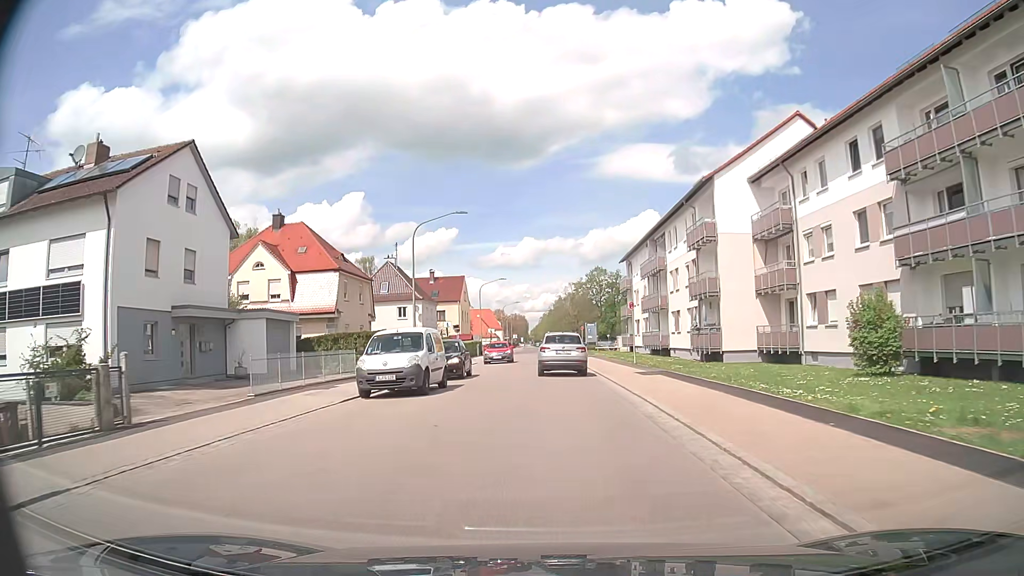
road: tertiary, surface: asphalt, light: Day
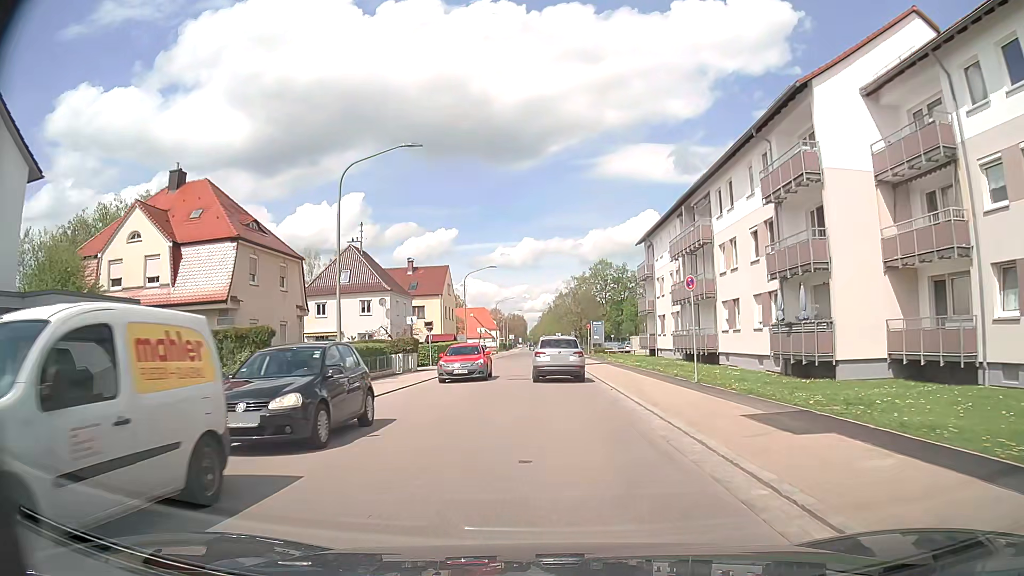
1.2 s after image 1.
(-0.1, +14.2) m; 0°
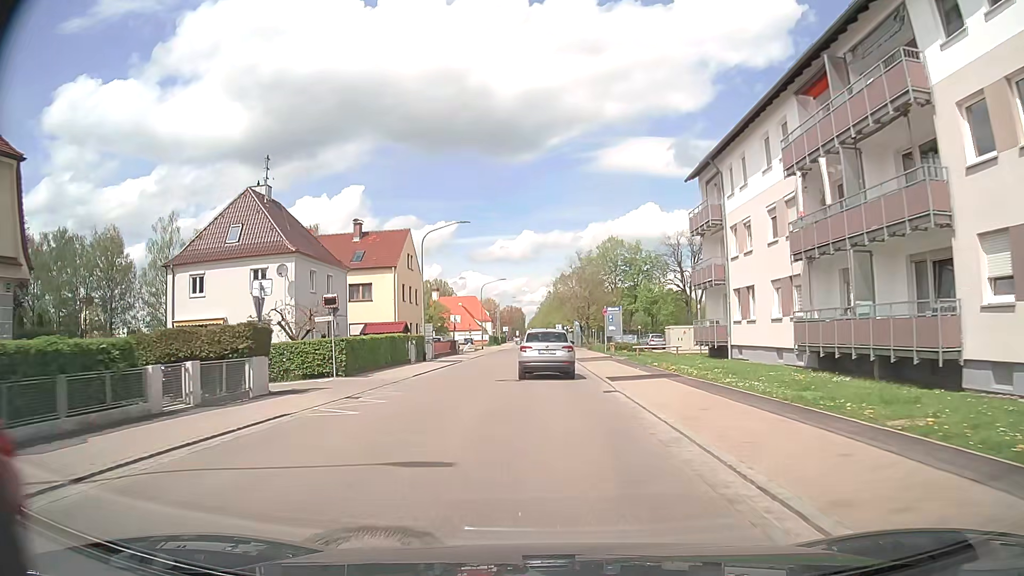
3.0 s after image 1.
(0.0, +21.6) m; 0°
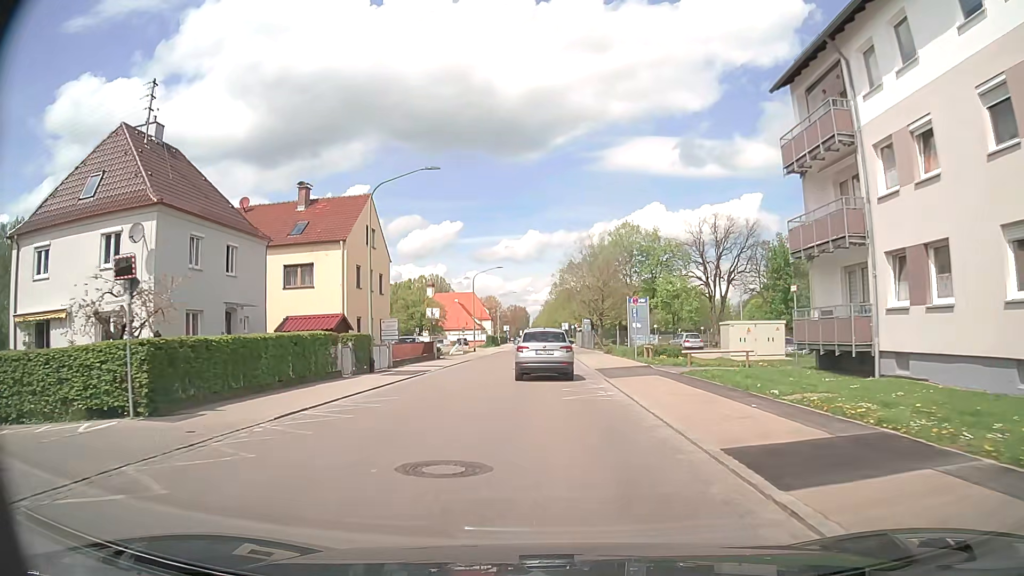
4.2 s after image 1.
(0.0, +14.1) m; -1°
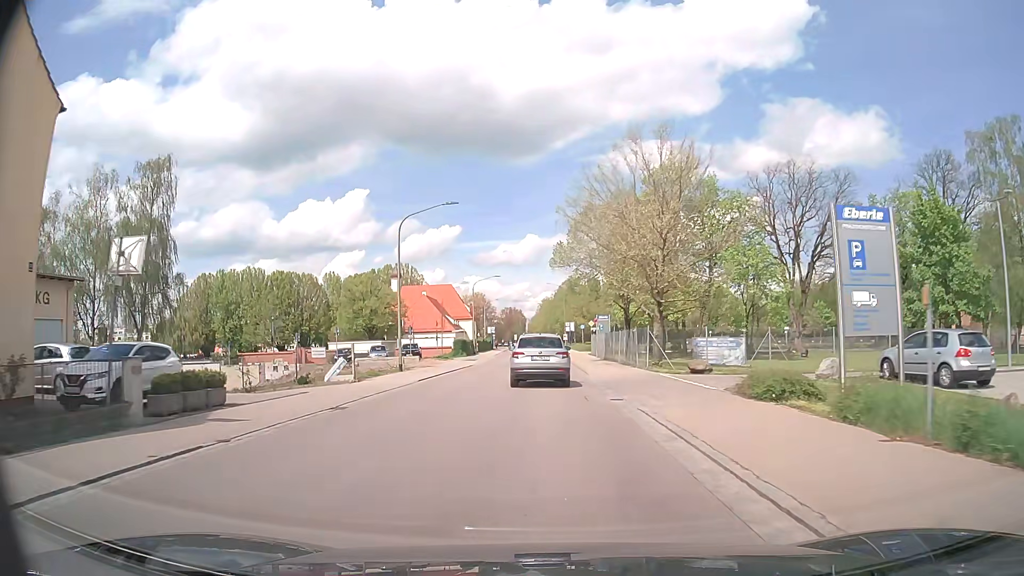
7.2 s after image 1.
(0.0, +35.3) m; 0°
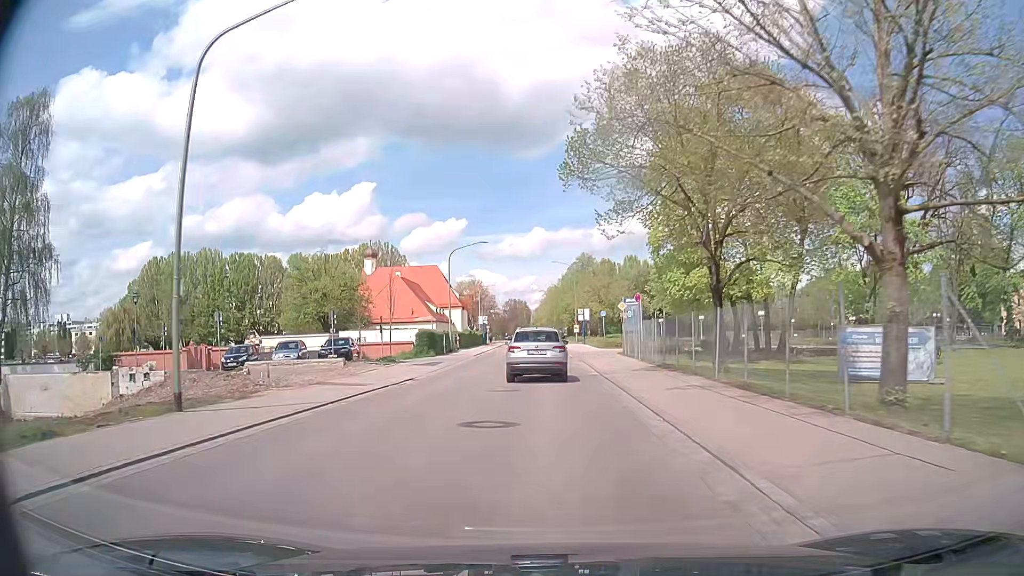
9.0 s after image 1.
(0.0, +22.3) m; 0°
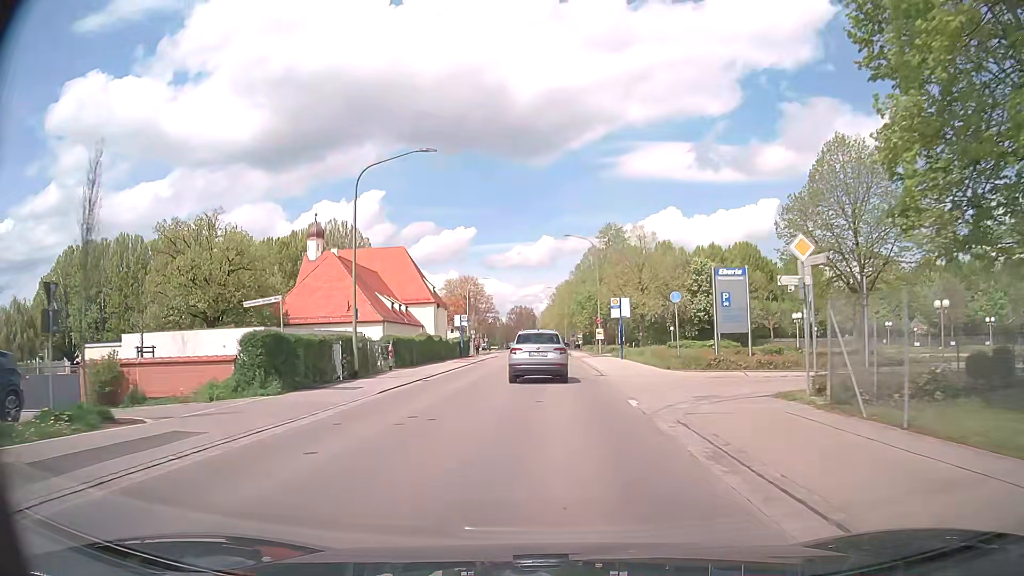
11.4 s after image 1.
(-0.2, +28.5) m; -1°
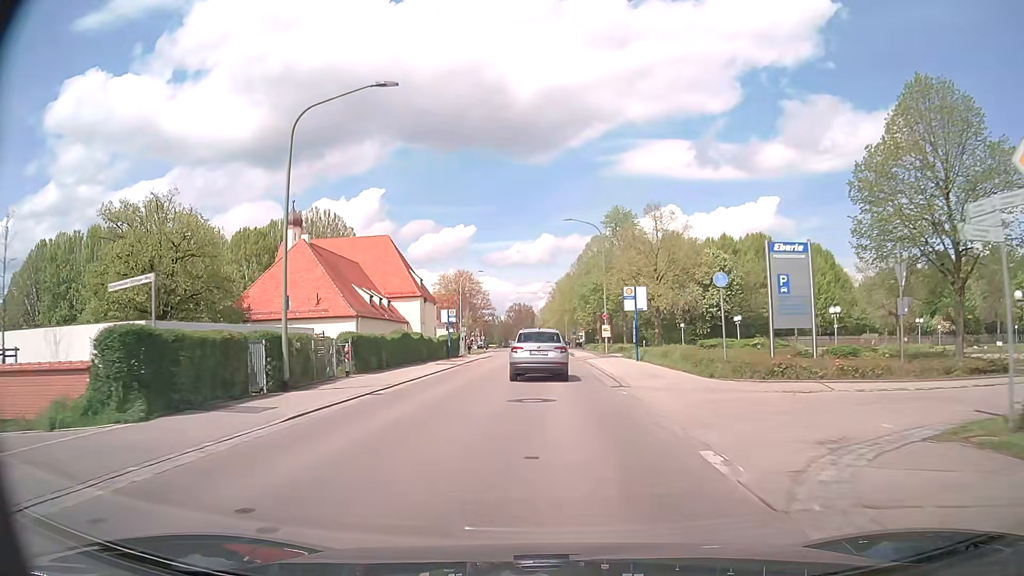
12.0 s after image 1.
(0.0, +7.1) m; 0°
(0, +10) (0, +20) (0, +30) (0, +40) (0, +50) (0, +60) (0, +70) (0, +80) (0, +90) (-1, +100) m
